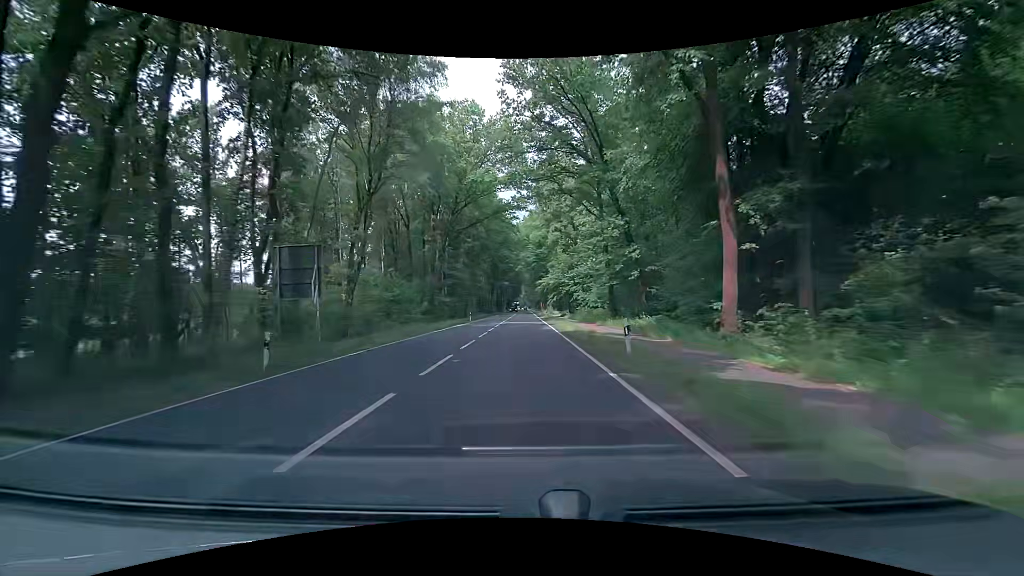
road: primary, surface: asphalt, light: Day
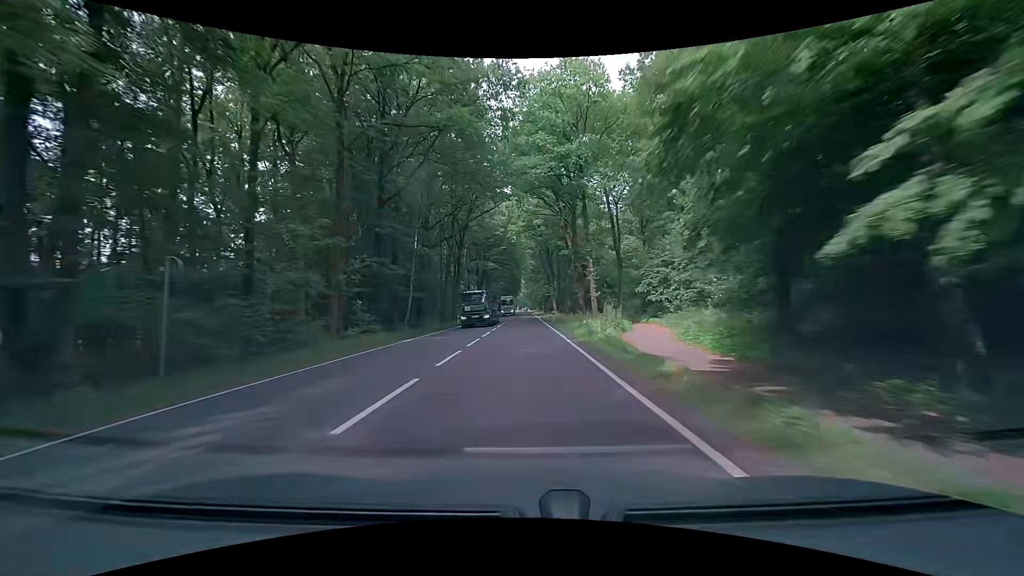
(+0.7, +67.4) m; 0°
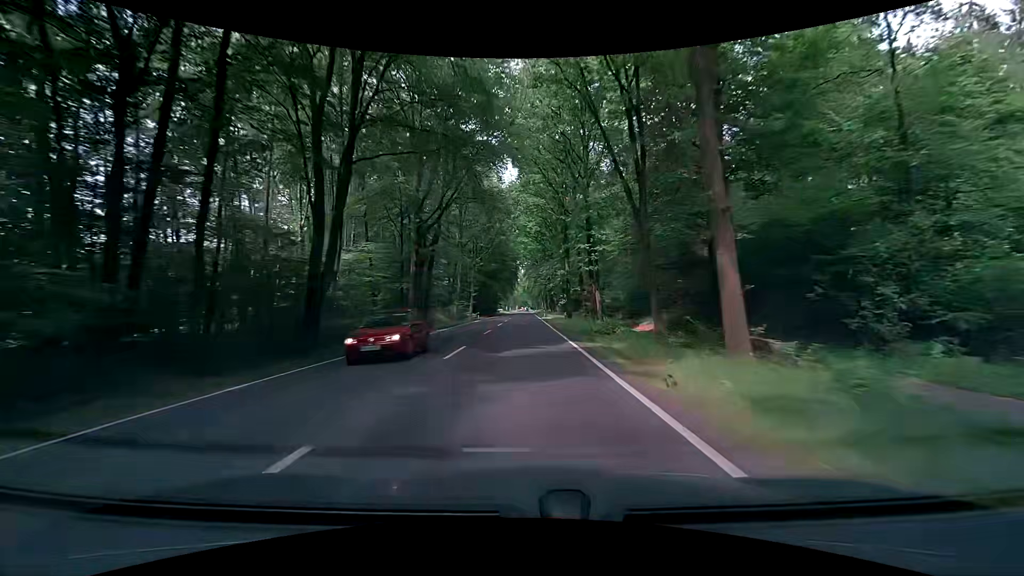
(+1.2, +73.5) m; +1°
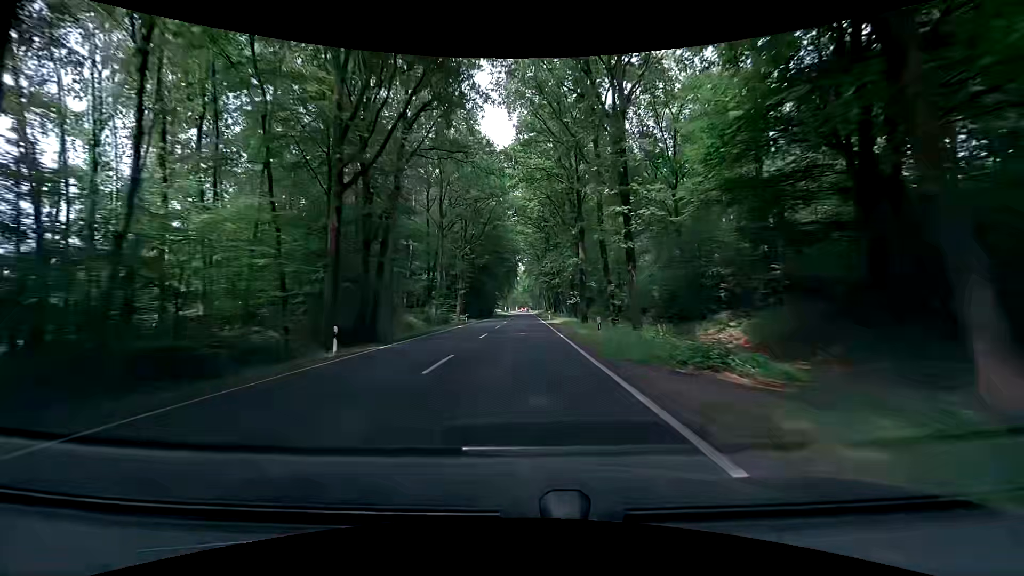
(0.0, +15.2) m; 0°
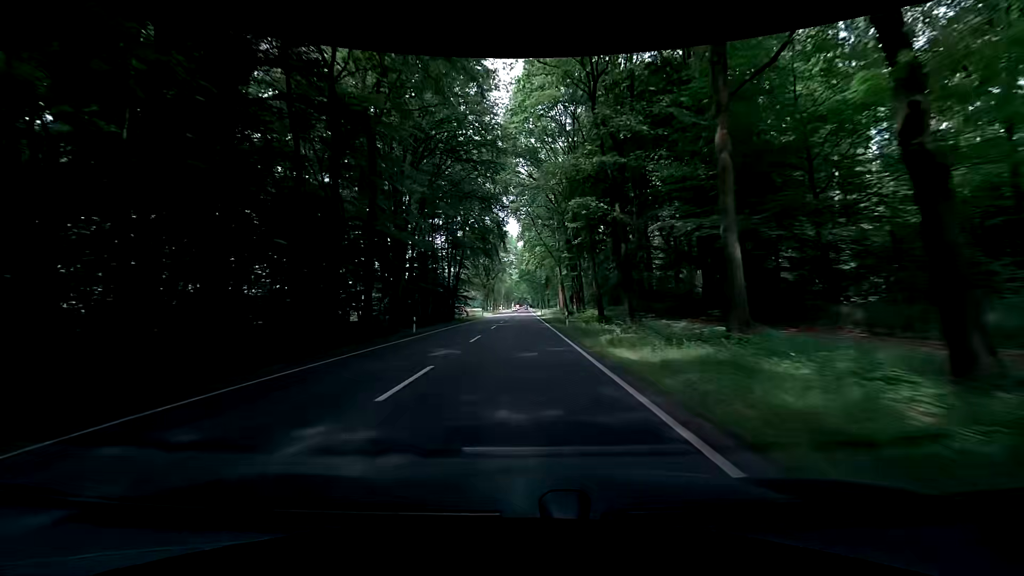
(-0.5, +77.1) m; +1°
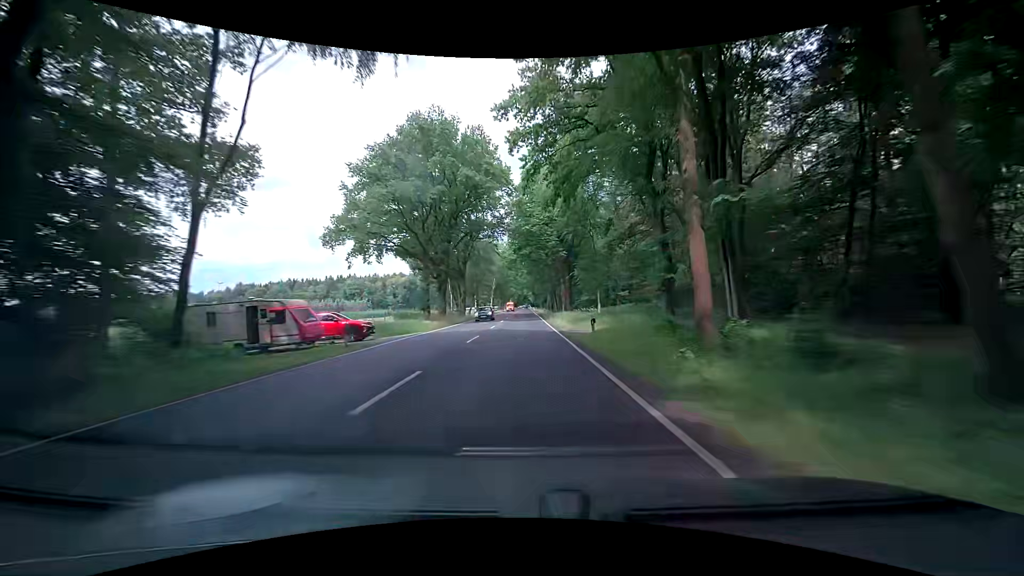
(-1.0, +62.6) m; -1°
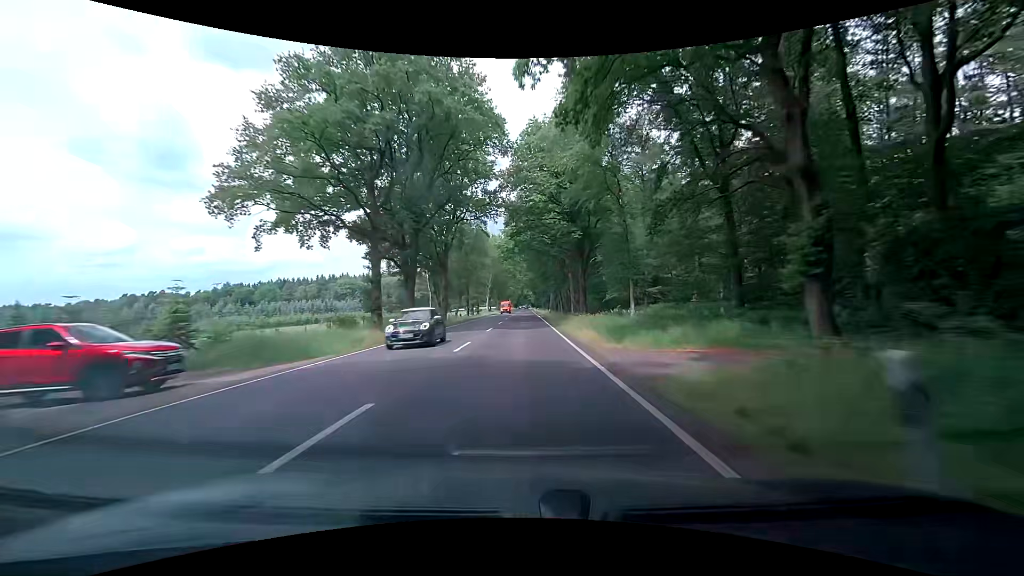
(-0.1, +15.7) m; -1°
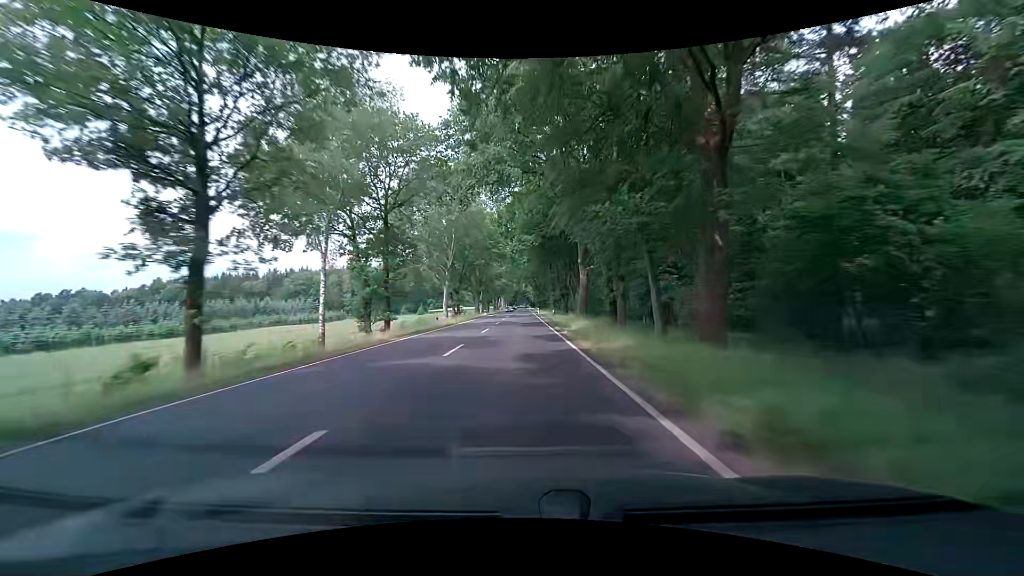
(+1.3, +63.0) m; +2°
(0, +10) (0, +20) (0, +30) (0, +40) (0, +50) (0, +60) (-1, +70) (-1, +80) (-1, +90) (-1, +100) m
